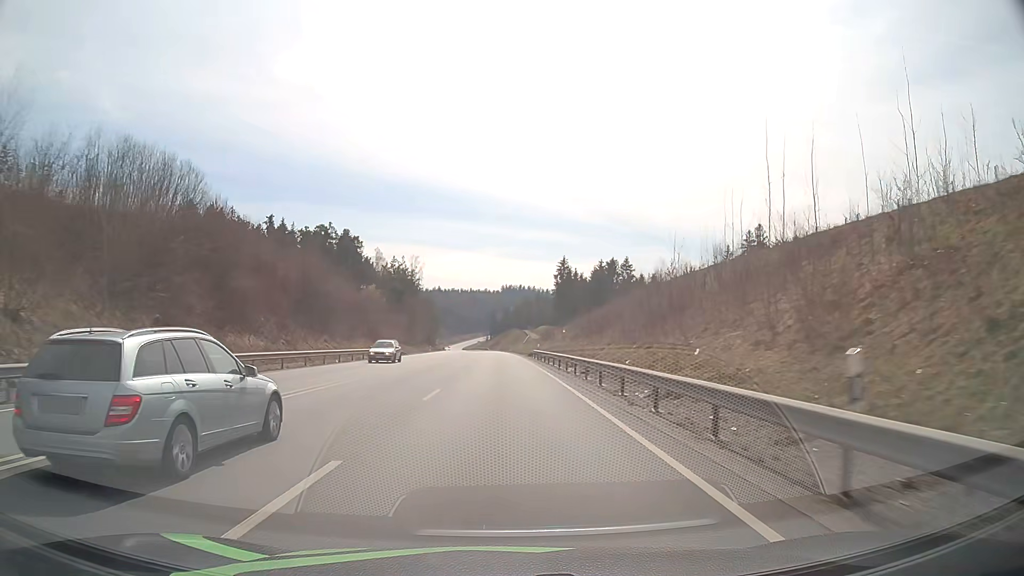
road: primary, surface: asphalt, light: Day
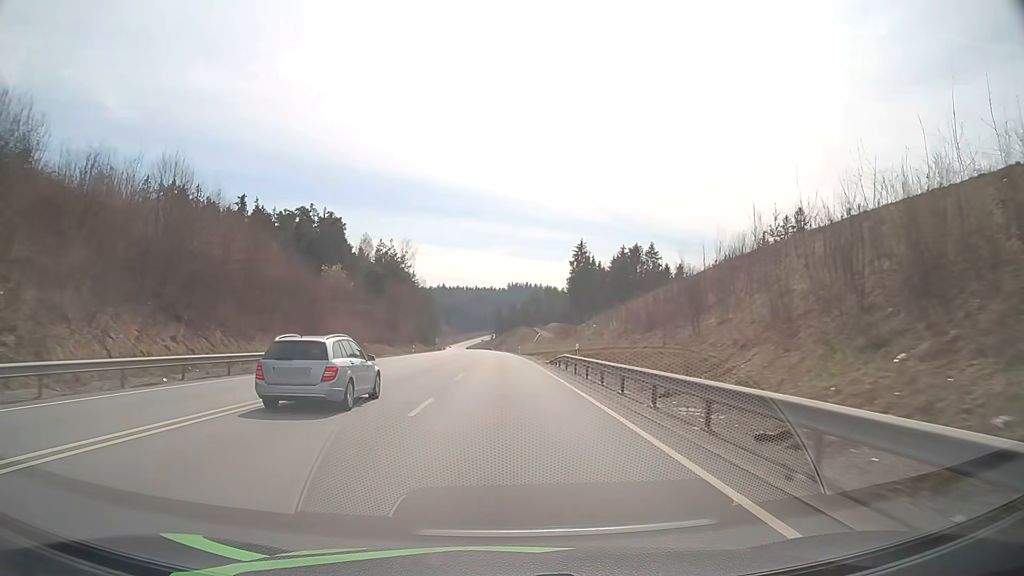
(-0.1, +27.0) m; 0°
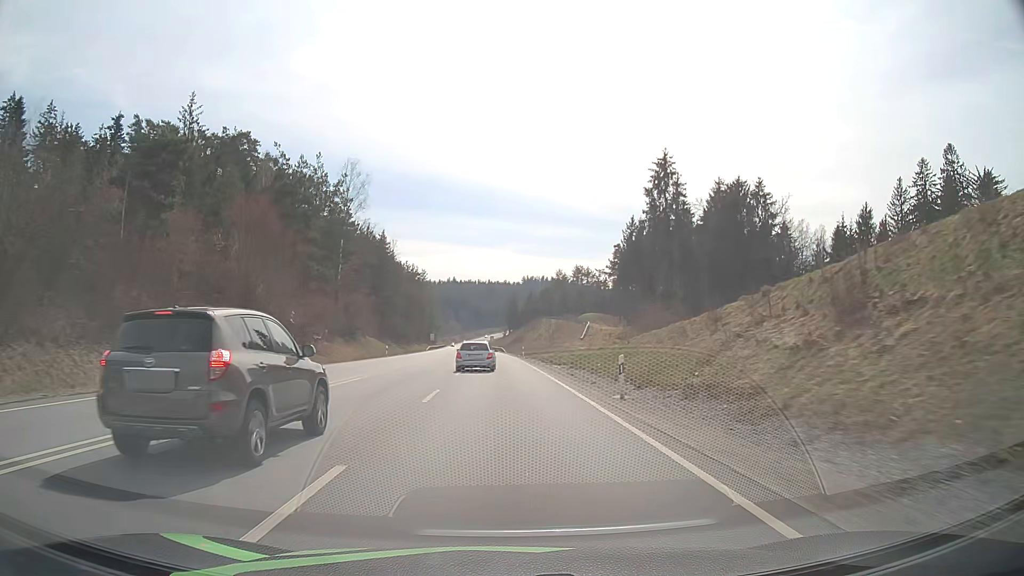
(-0.7, +68.5) m; -1°
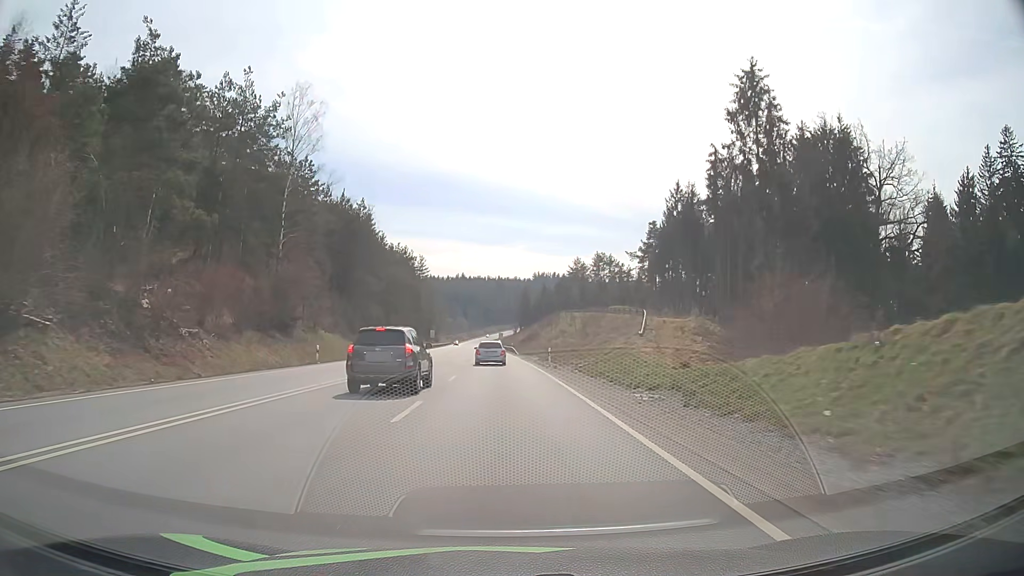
(-0.2, +27.8) m; -1°
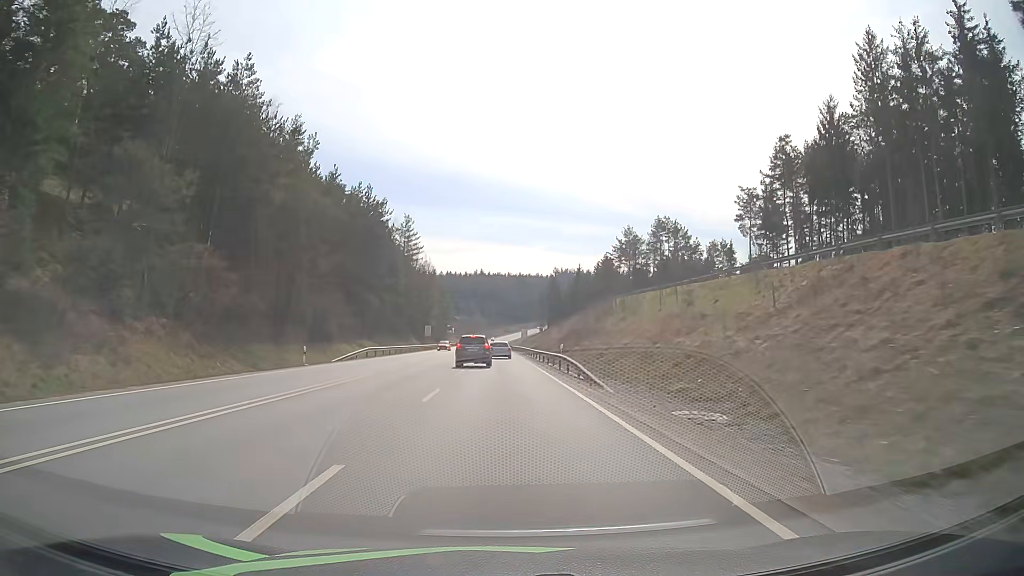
(-0.8, +55.5) m; -2°
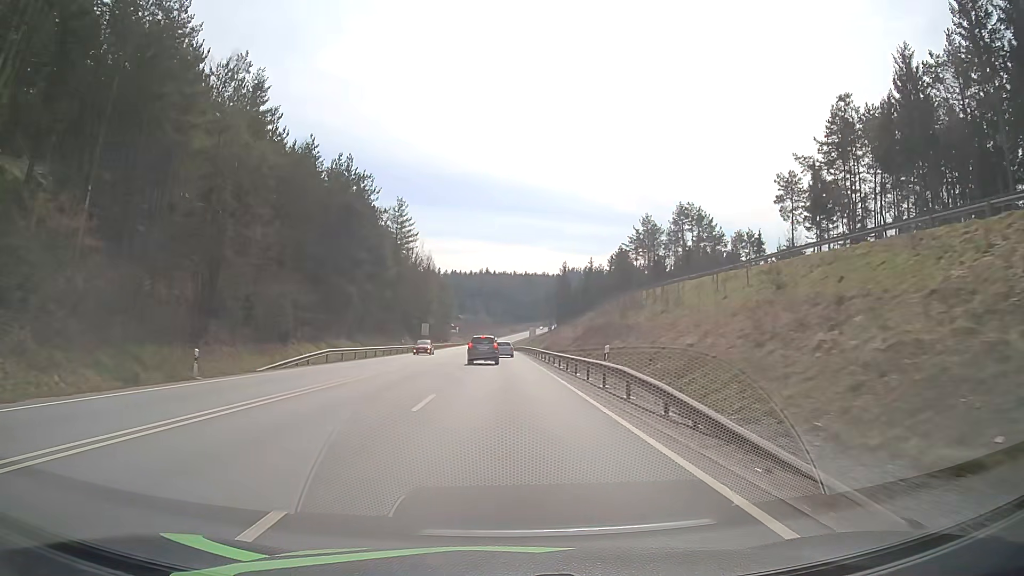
(0.0, +14.0) m; 0°
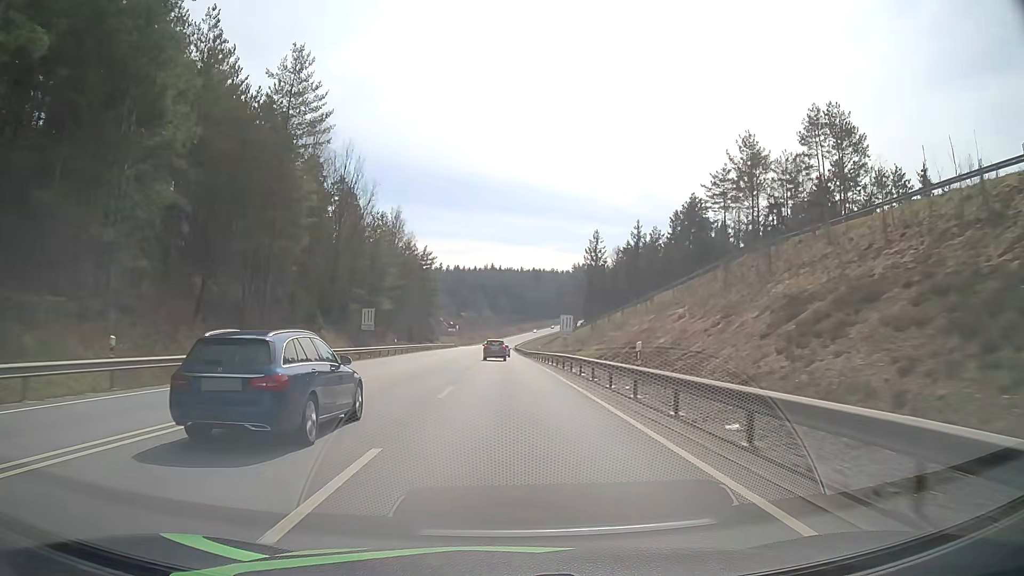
(-0.9, +56.2) m; -1°
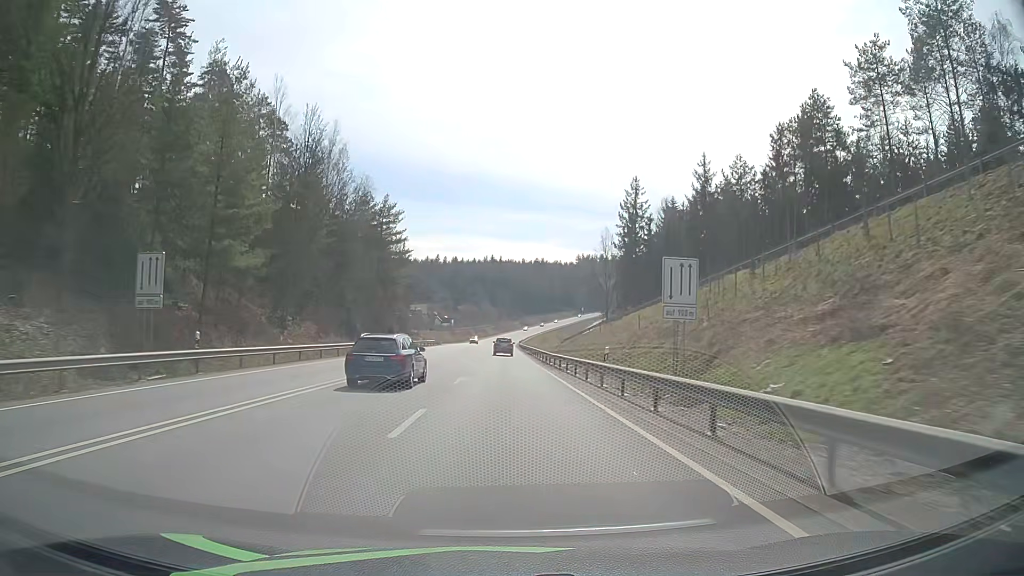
(0.0, +42.7) m; 0°
(0, +10) (0, +20) (0, +30) (0, +40) (0, +50) (0, +60) (0, +70) (0, +80) (0, +90) (0, +100) m
